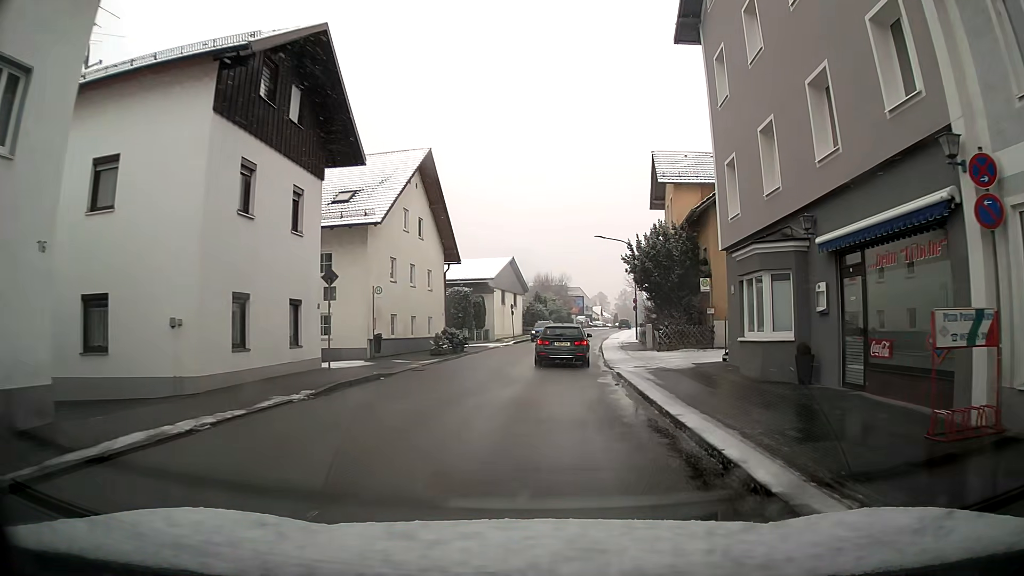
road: unclassified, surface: asphalt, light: Day
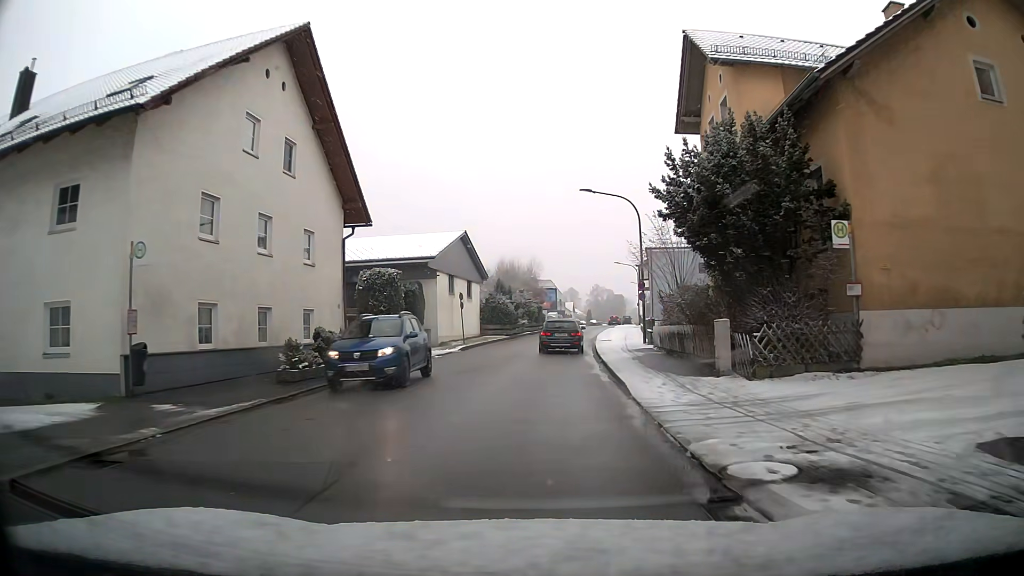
(+0.3, +16.0) m; +2°
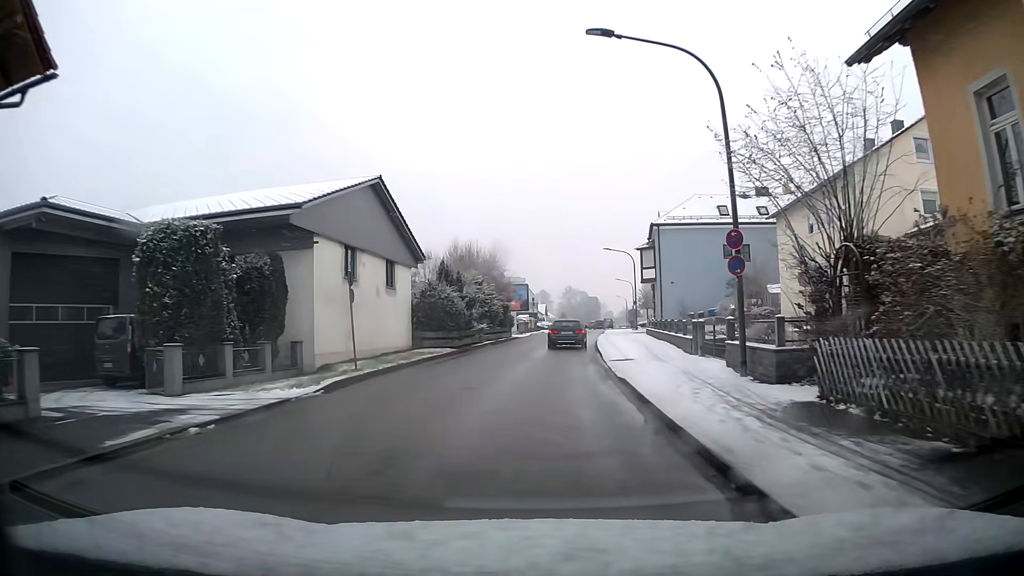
(+0.4, +18.4) m; +3°
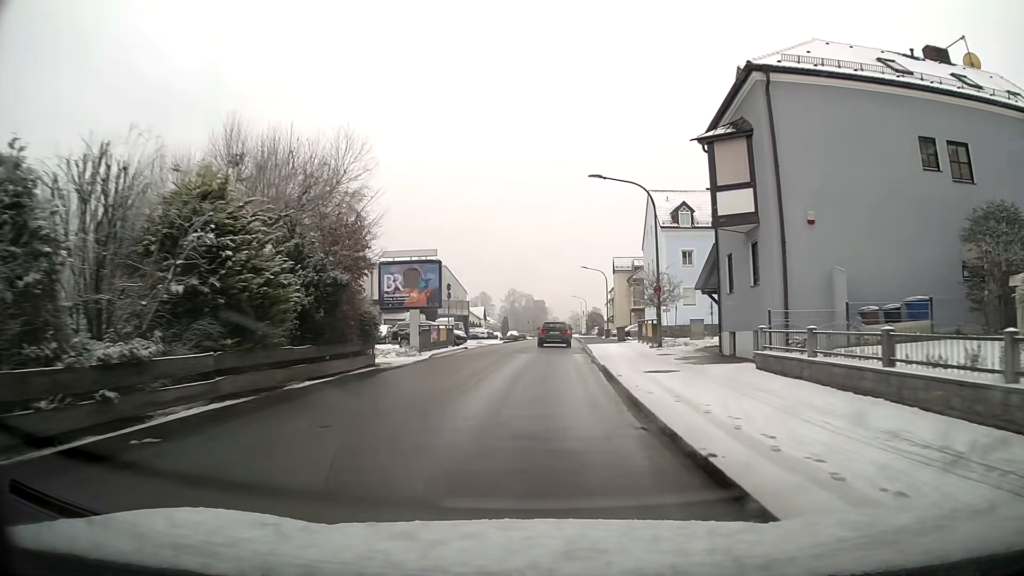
(+1.3, +32.2) m; +5°
